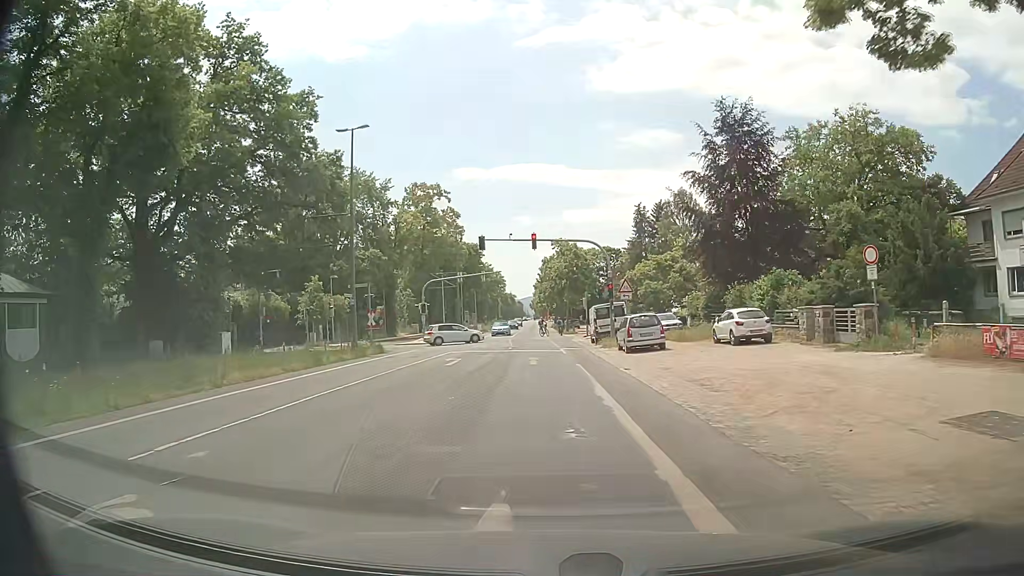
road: tertiary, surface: asphalt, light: Day
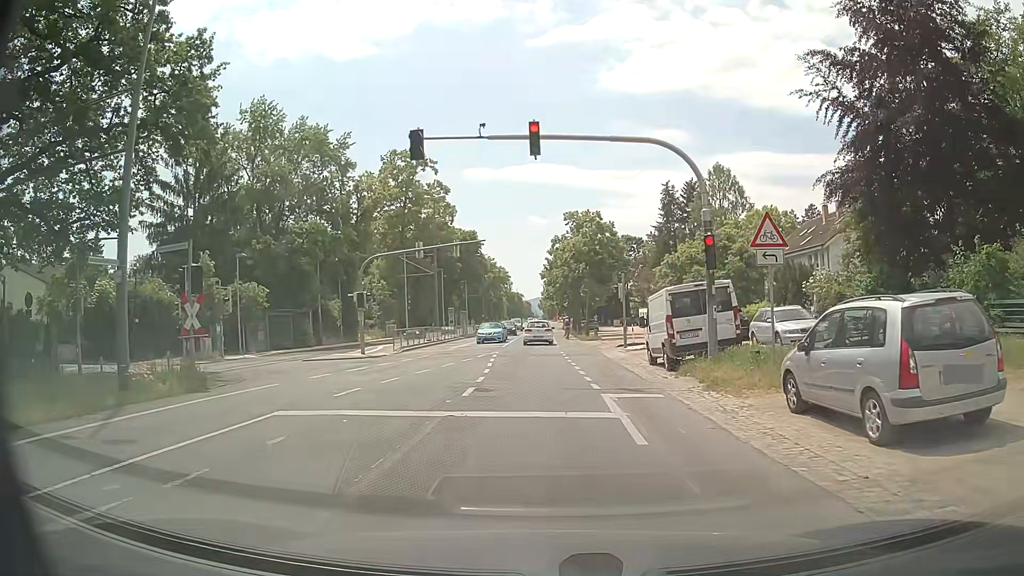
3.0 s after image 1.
(+0.1, +21.0) m; -1°
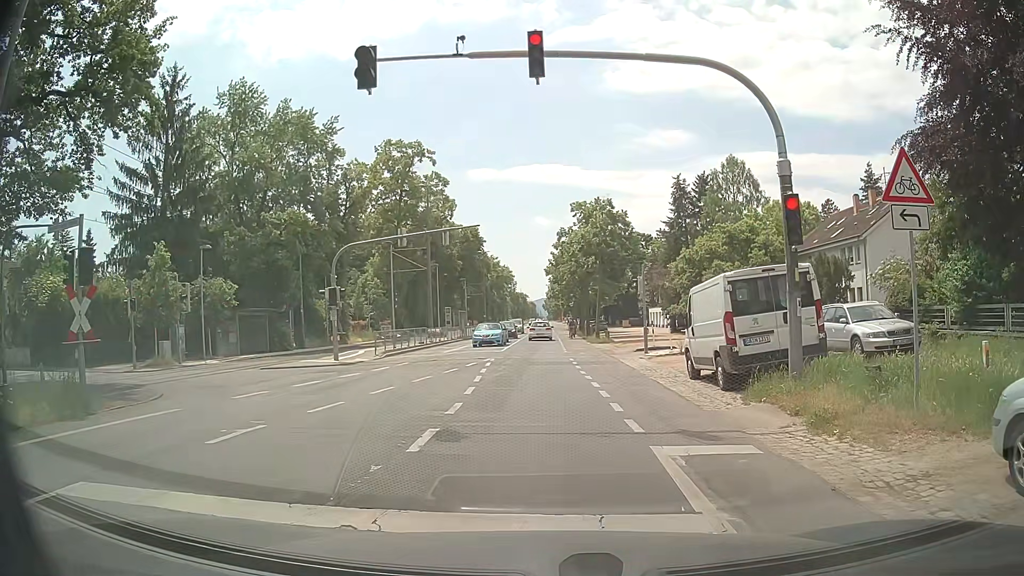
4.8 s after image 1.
(0.0, +5.1) m; 0°
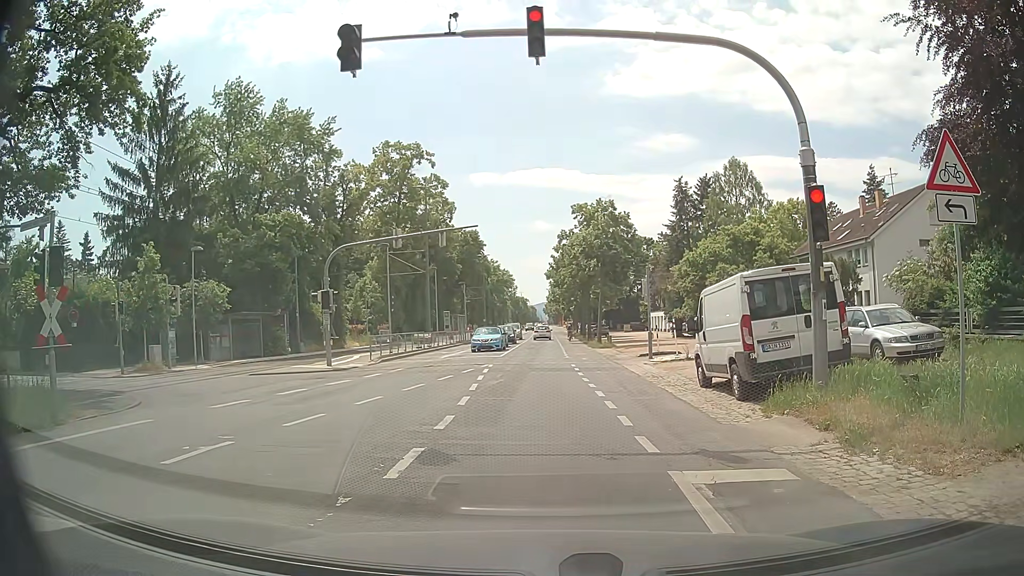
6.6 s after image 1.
(0.0, +1.1) m; -1°
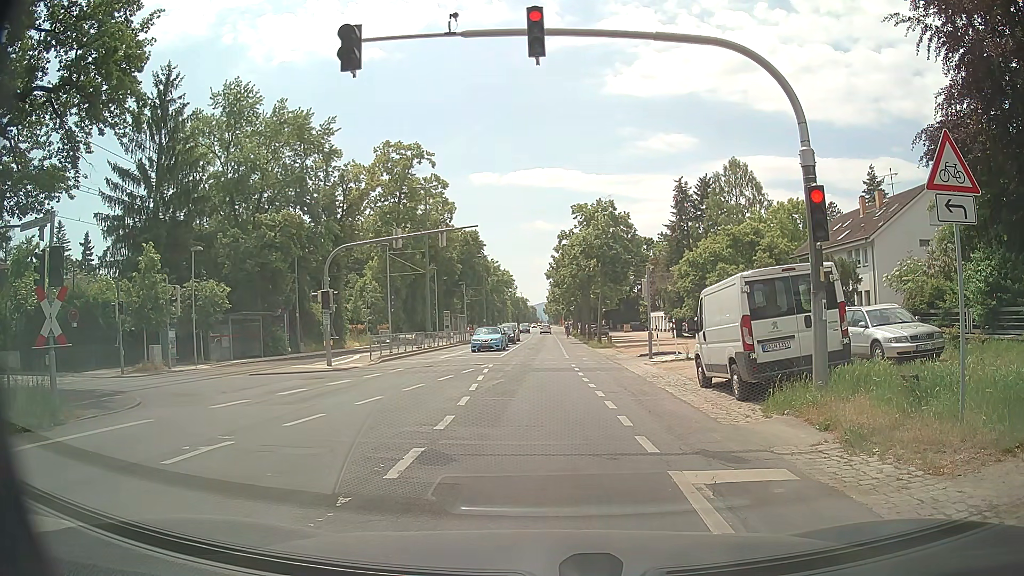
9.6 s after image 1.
(0.0, +0.1) m; 0°
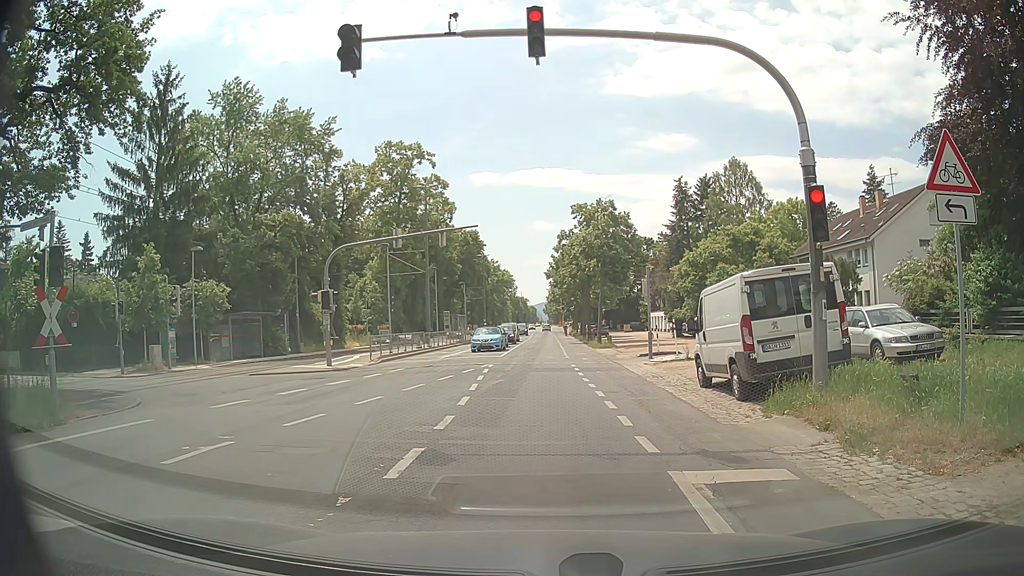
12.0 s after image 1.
(0.0, 0.0) m; 0°
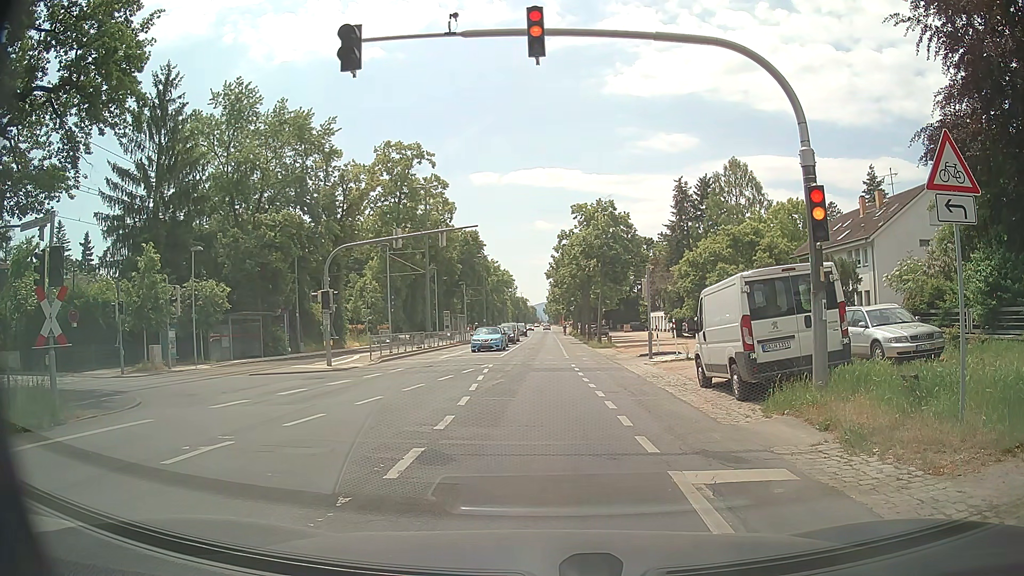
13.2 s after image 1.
(0.0, 0.0) m; 0°
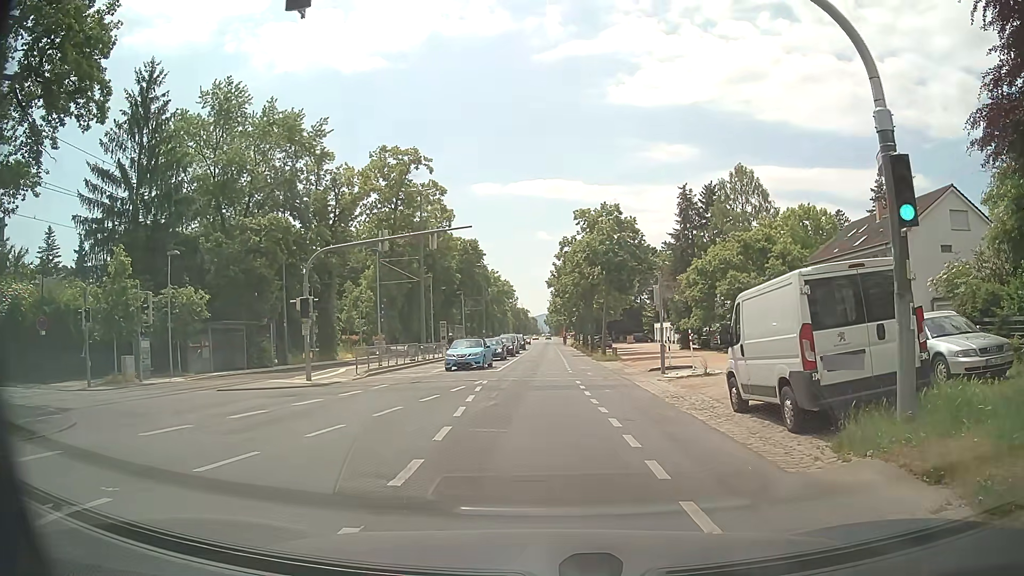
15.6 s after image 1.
(0.0, +2.9) m; 0°
(0, +10) (0, +20) (0, +30) (+1, +40) (+1, +50) (+1, +60) (+1, +70) (+2, +80) (+2, +90) (+2, +100) m
